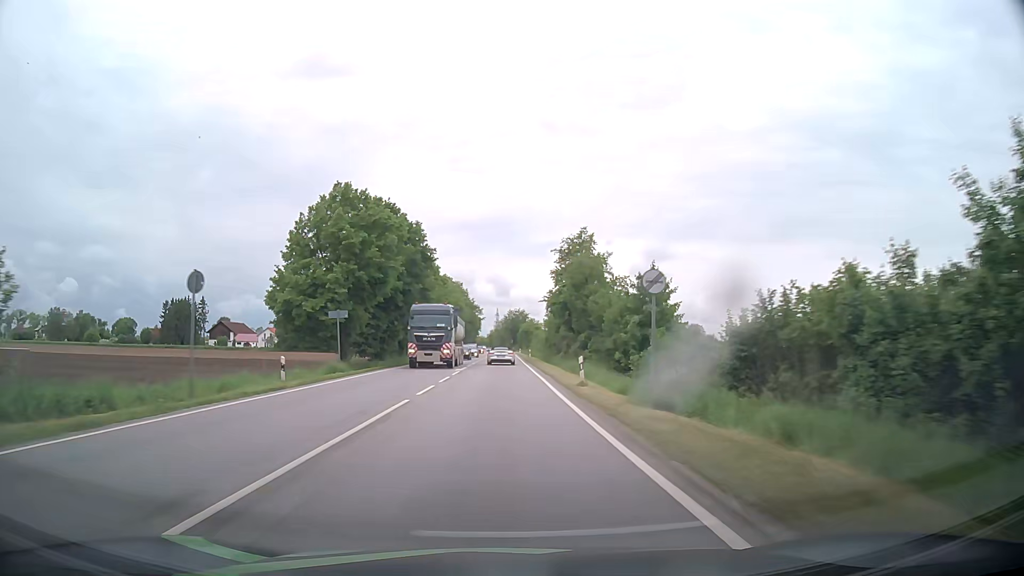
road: primary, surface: asphalt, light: Day
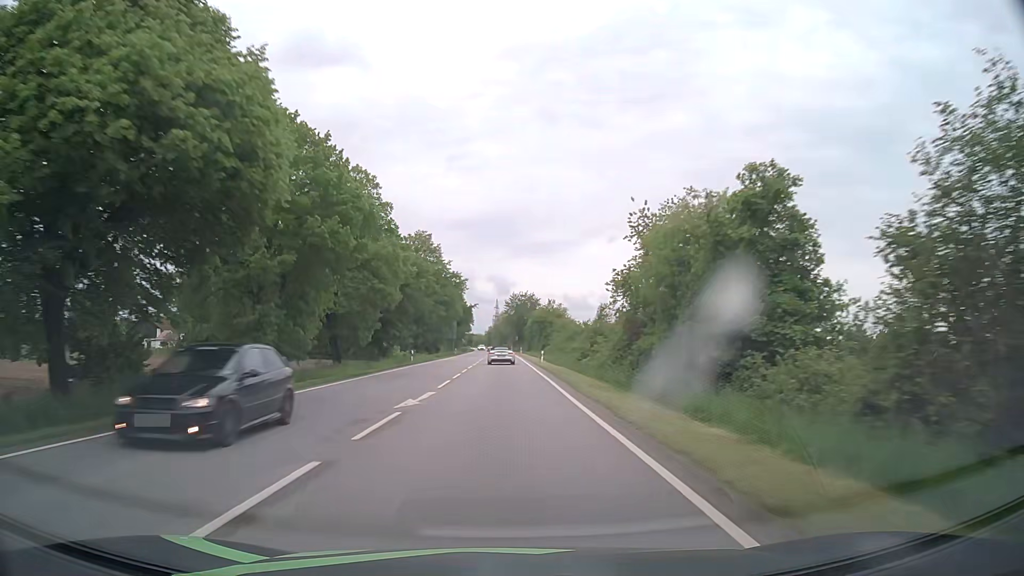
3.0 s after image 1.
(+0.3, +69.2) m; +1°
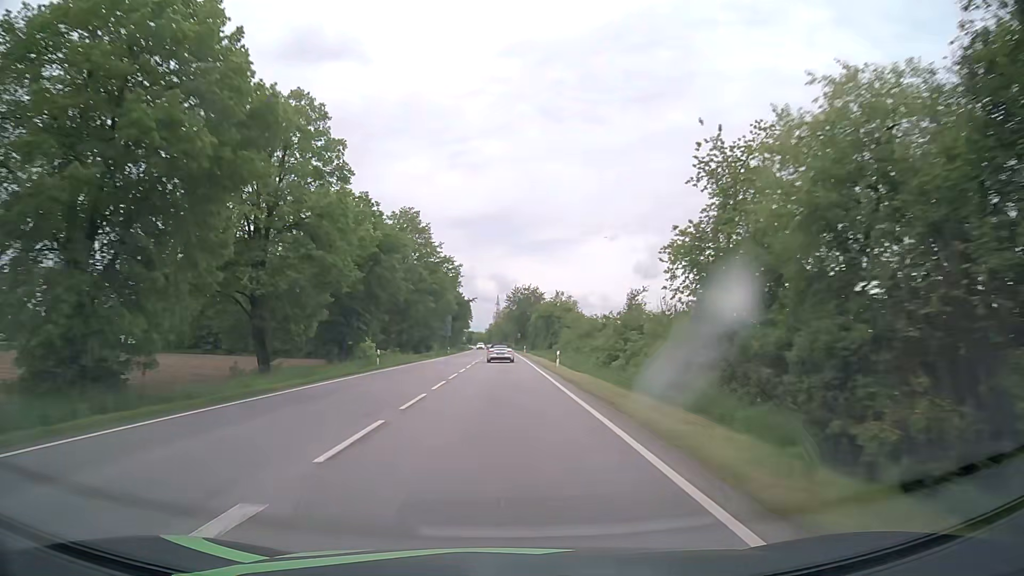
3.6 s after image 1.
(-0.1, +14.2) m; -1°
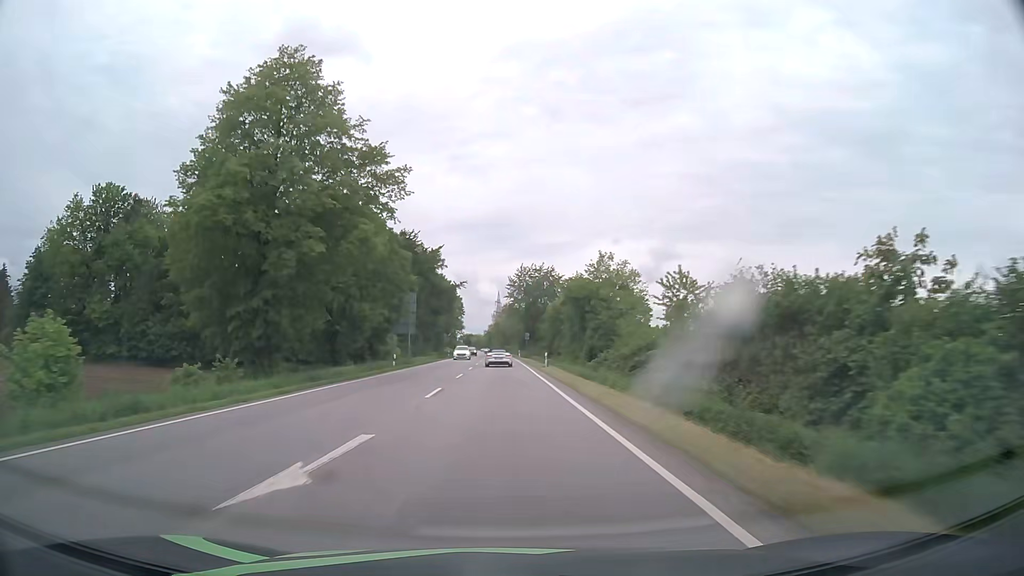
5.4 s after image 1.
(+0.1, +43.2) m; 0°
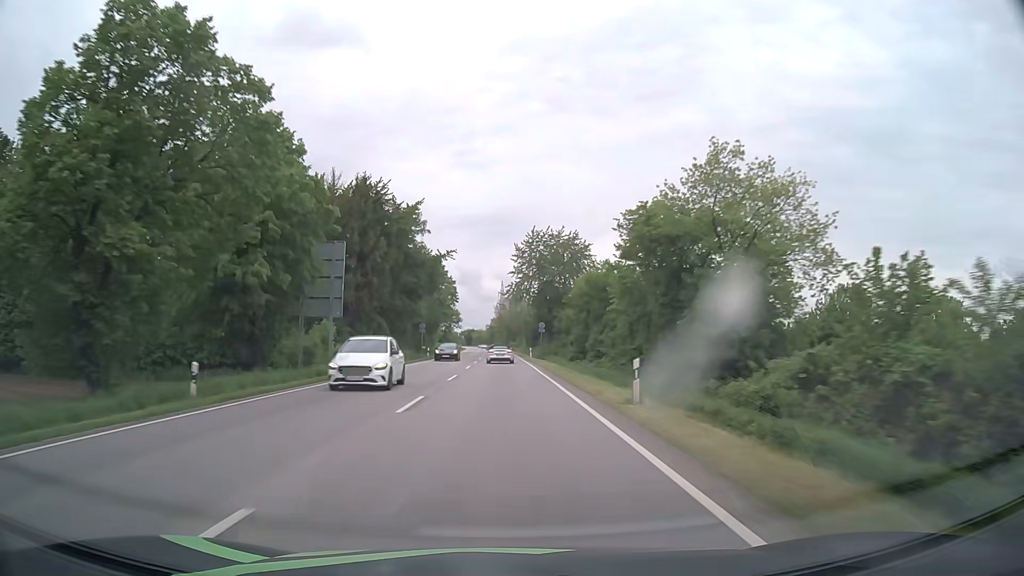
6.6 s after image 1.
(-0.1, +29.2) m; -1°
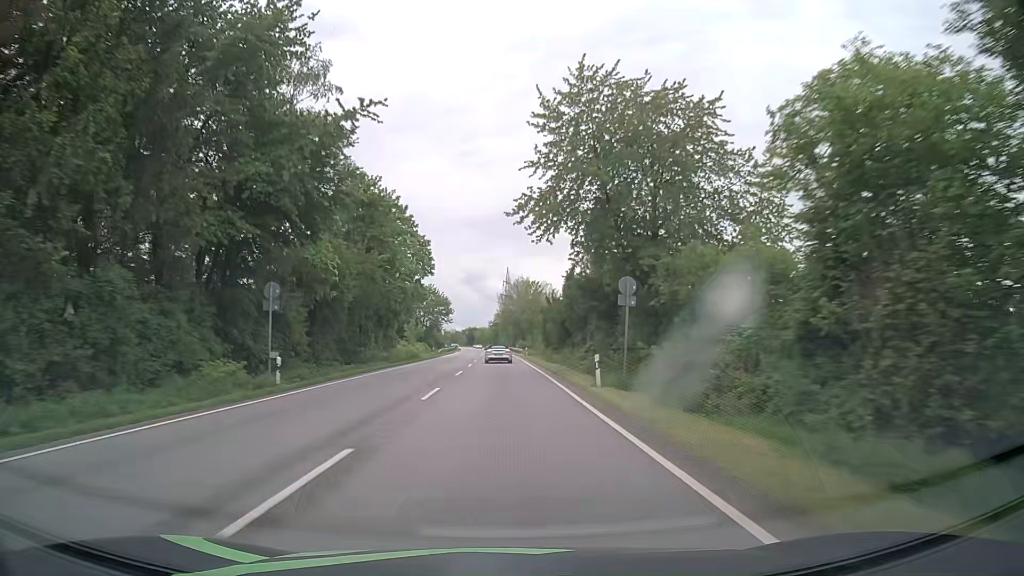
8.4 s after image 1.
(-0.1, +44.3) m; -1°
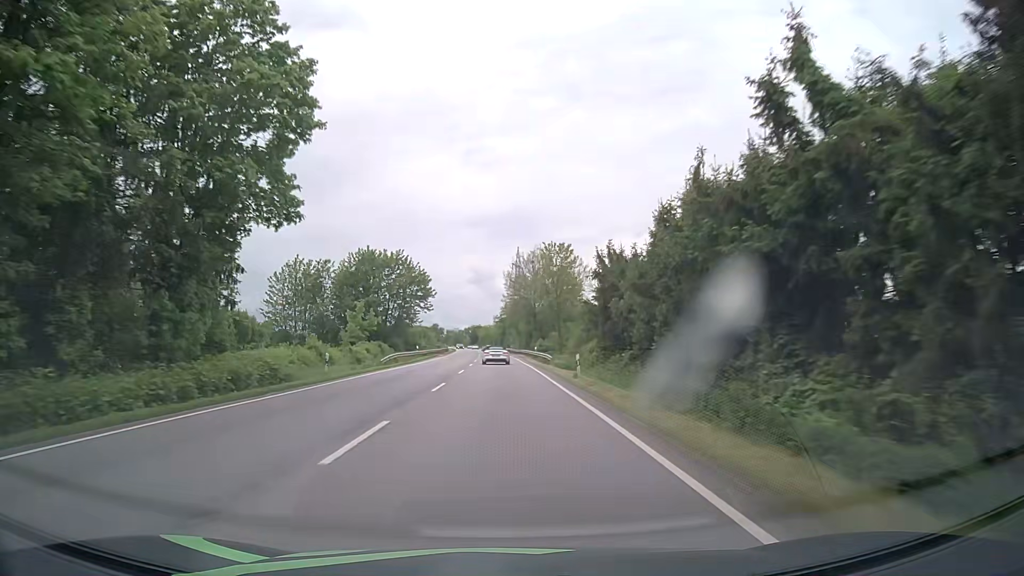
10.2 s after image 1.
(0.0, +44.7) m; -1°
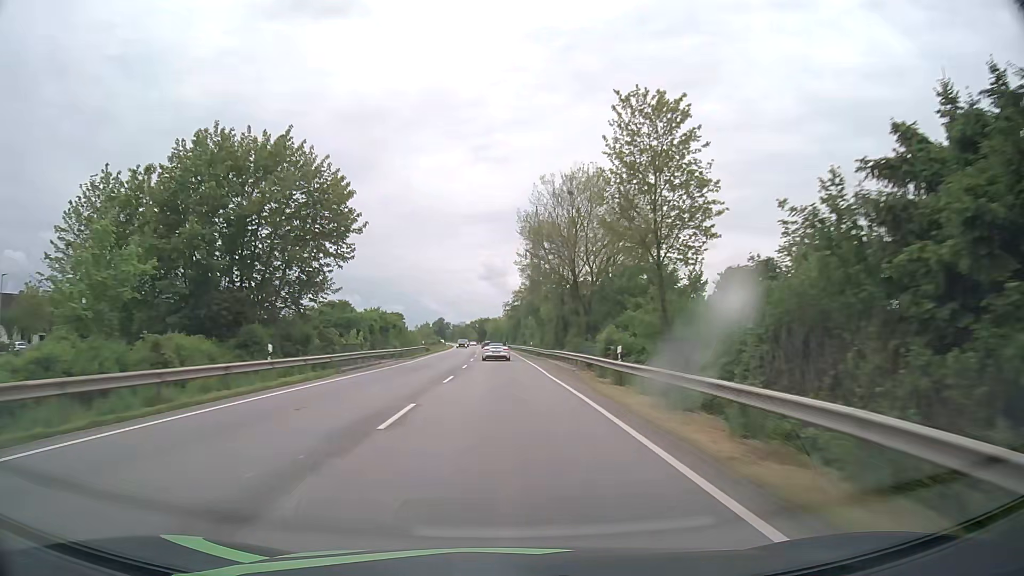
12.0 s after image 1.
(0.0, +44.8) m; 0°
(0, +10) (0, +20) (0, +30) (0, +40) (-1, +50) (-1, +60) (-1, +70) (-2, +80) (-2, +90) (-2, +100) m
